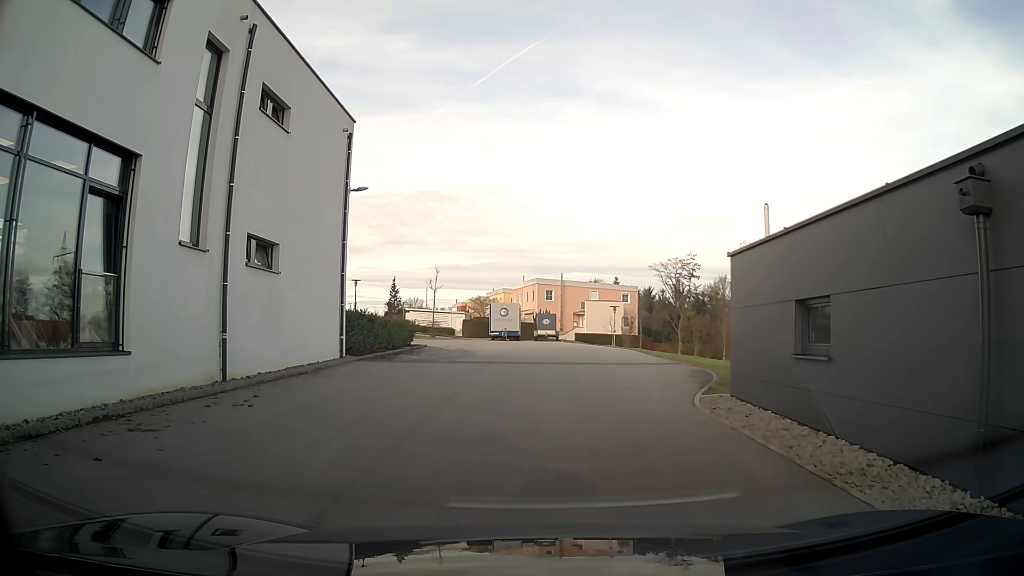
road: secondary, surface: asphalt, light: Day
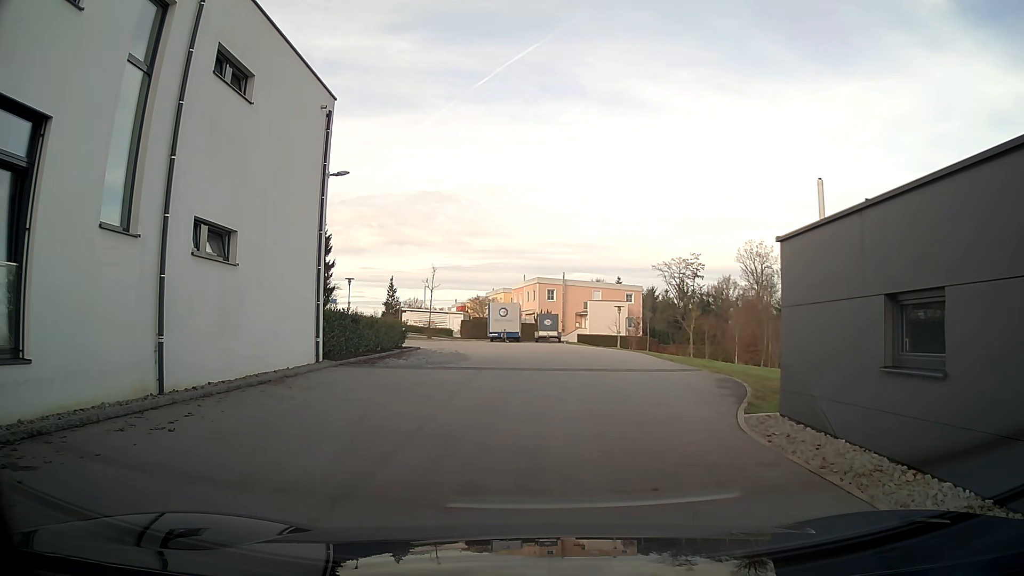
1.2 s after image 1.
(0.0, +2.5) m; 0°
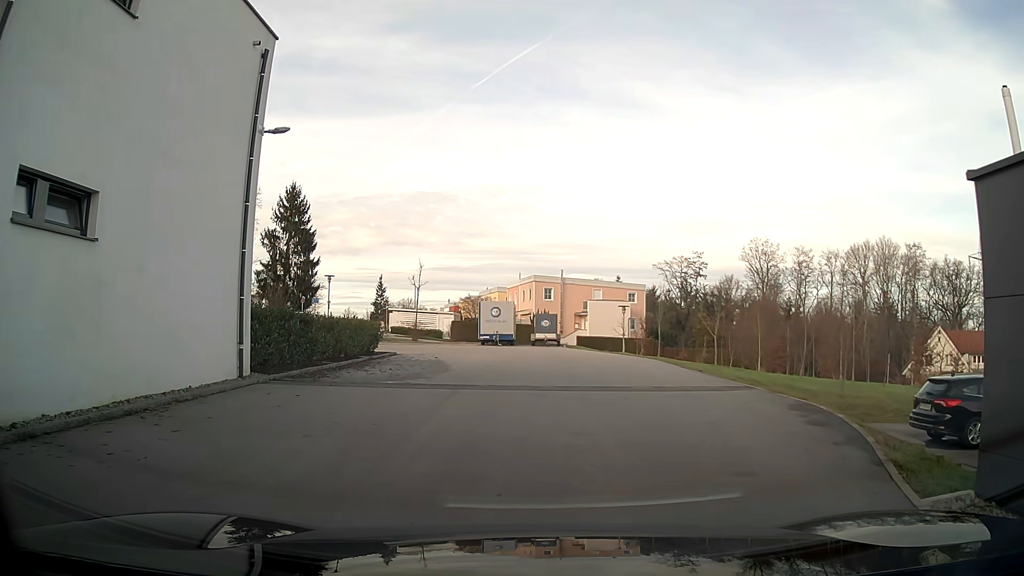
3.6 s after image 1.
(0.0, +5.0) m; 0°
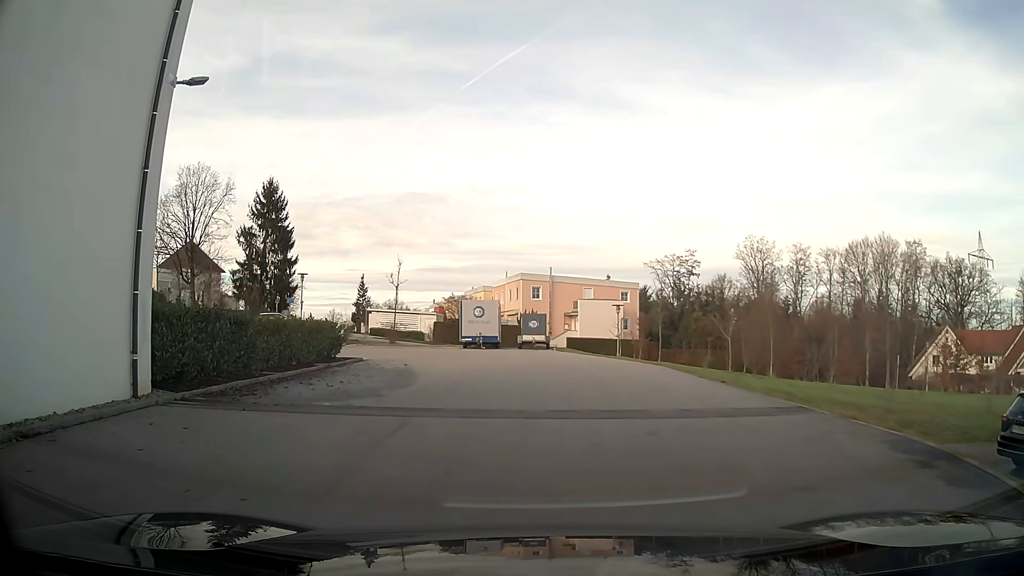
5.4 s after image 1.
(+0.1, +3.8) m; +2°
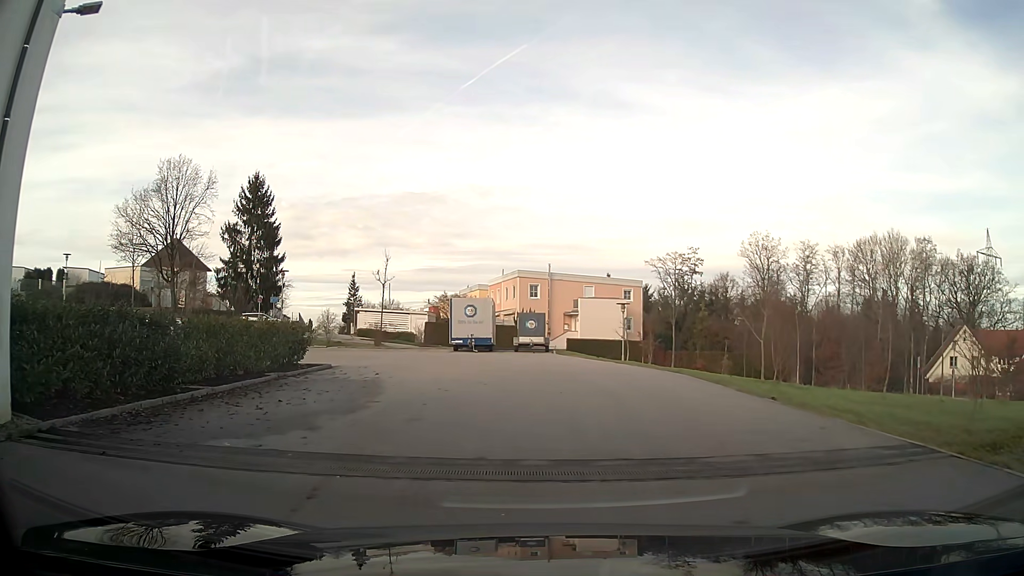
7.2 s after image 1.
(0.0, +3.7) m; -1°
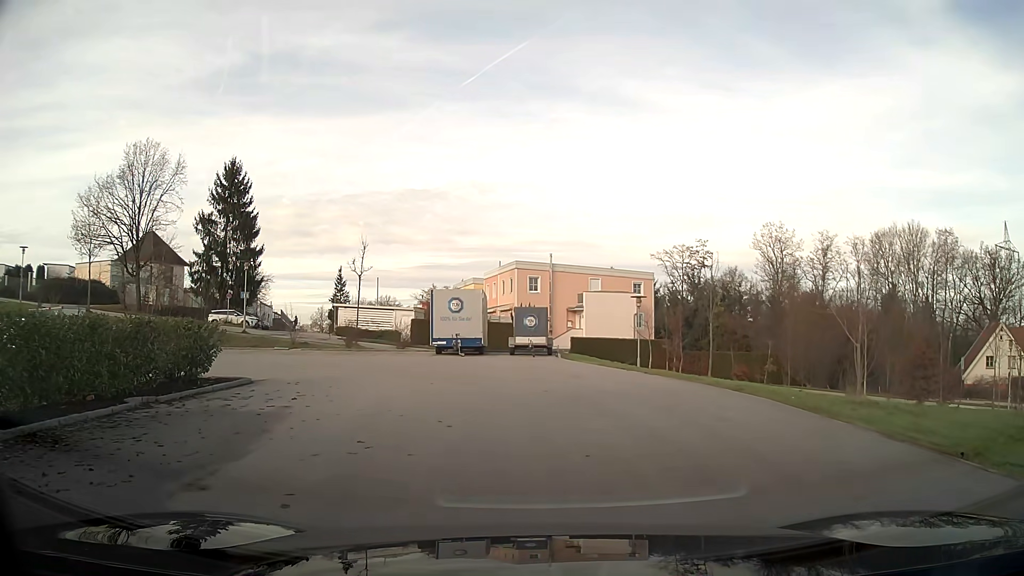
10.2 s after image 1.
(0.0, +6.4) m; 0°
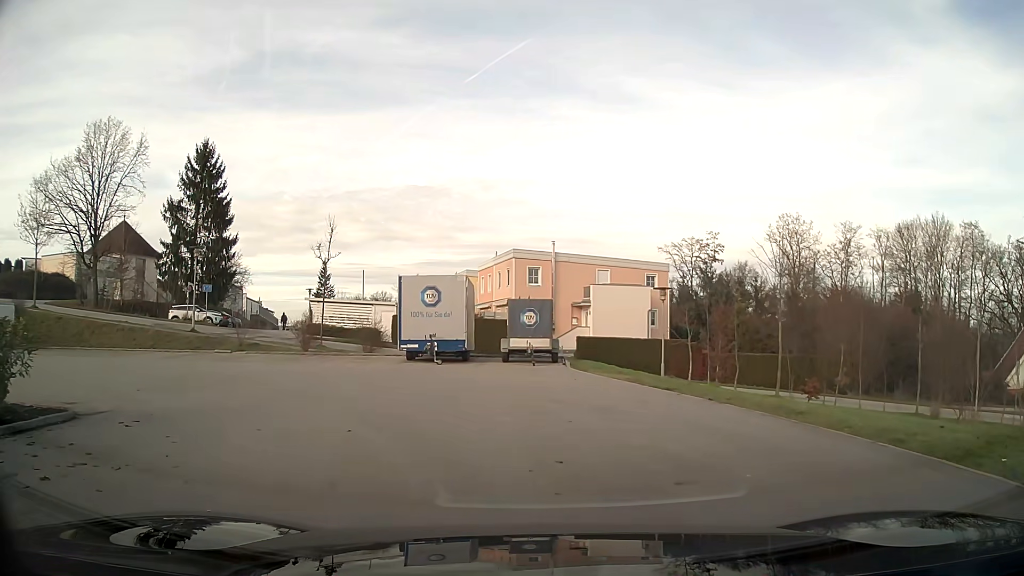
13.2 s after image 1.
(0.0, +6.8) m; 0°
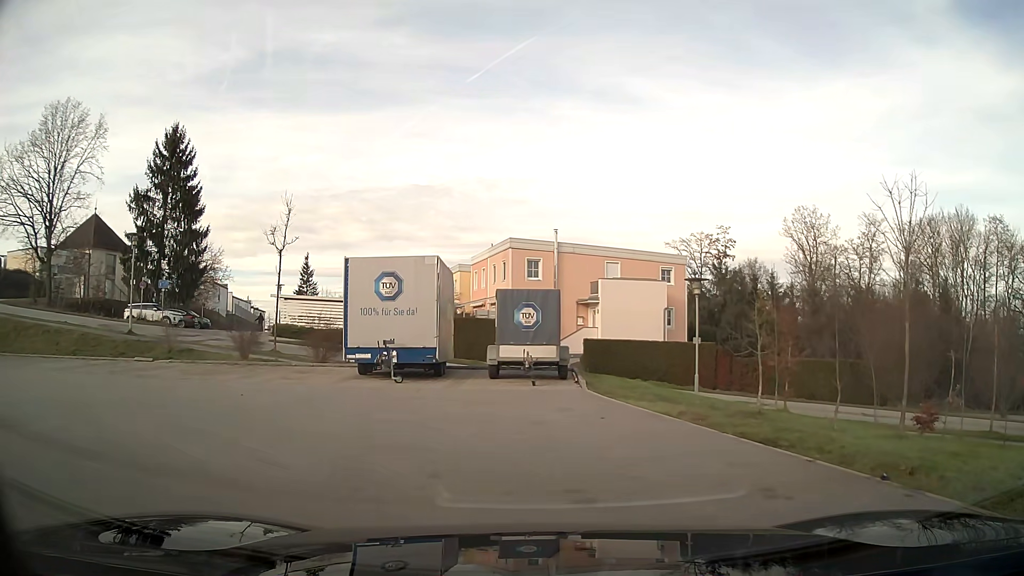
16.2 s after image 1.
(0.0, +6.2) m; 0°
(-3, +9) (-13, +12) (-21, +6) (-25, -3) (-28, -13) (-30, -22) (-29, -32) (-29, -42) (-28, -52) (-27, -62) m
